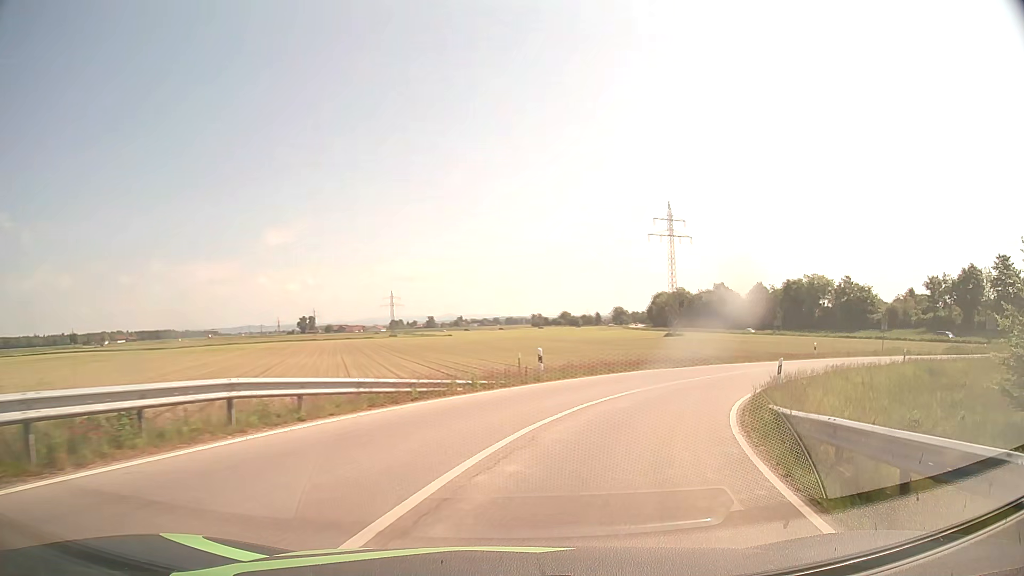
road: tertiary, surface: asphalt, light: Day
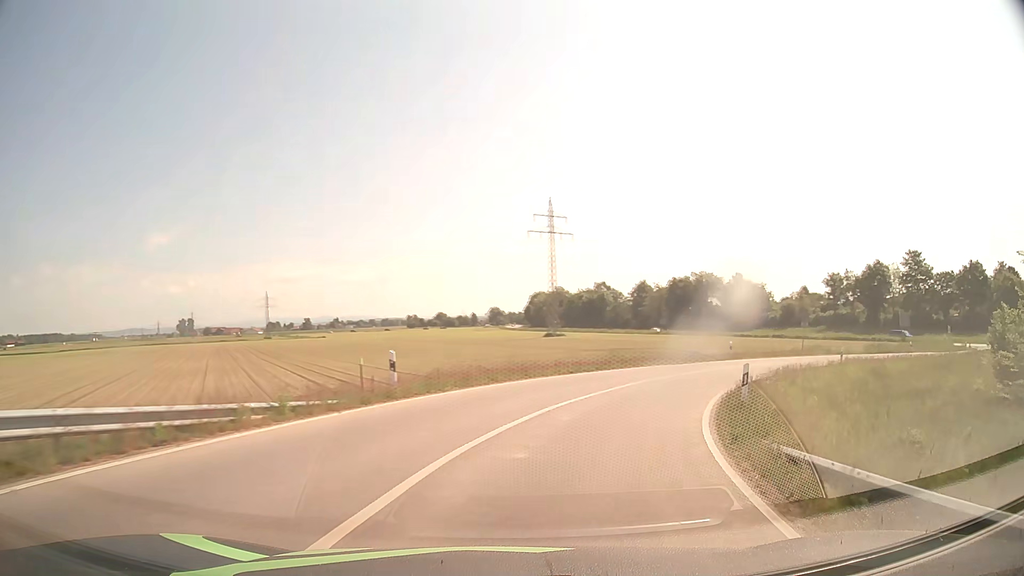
(+0.6, +6.5) m; +10°
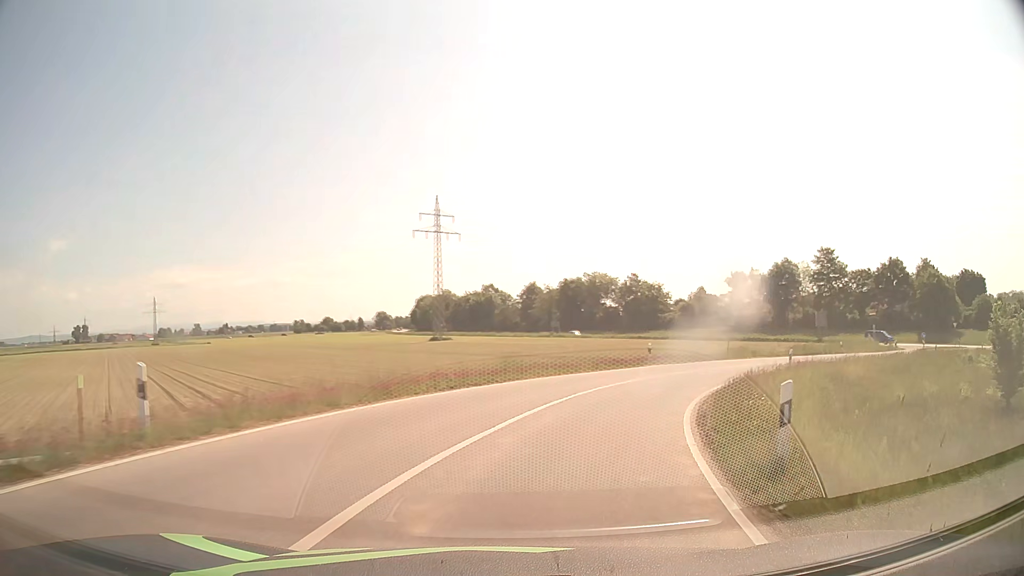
(+0.6, +6.9) m; +10°
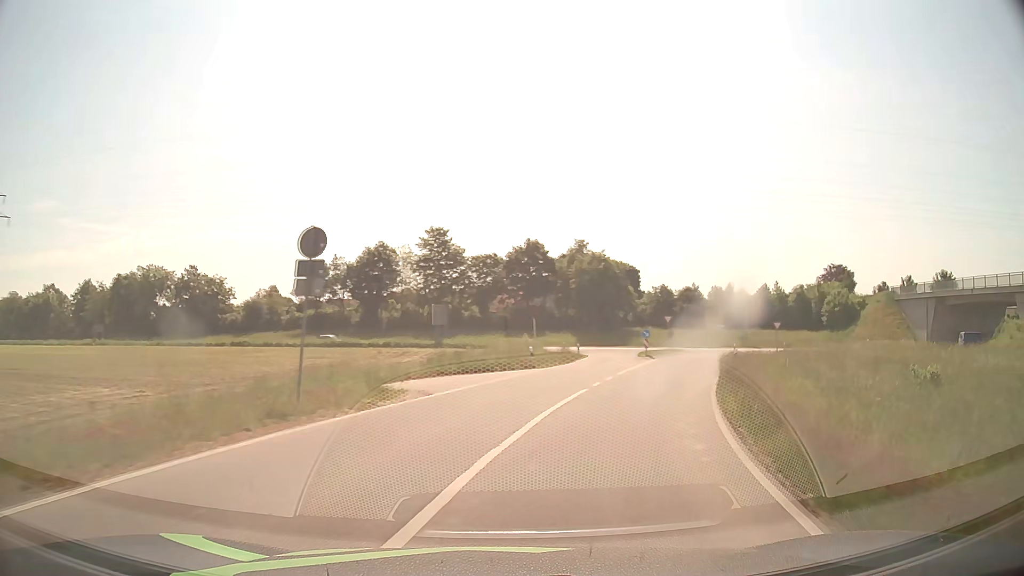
(+8.7, +28.4) m; +36°
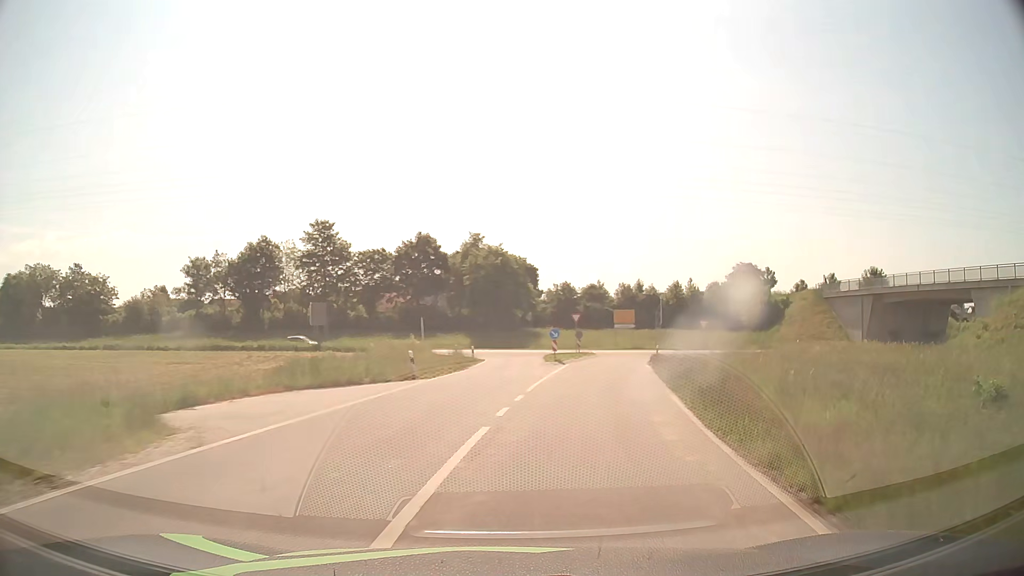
(+0.6, +7.4) m; +9°
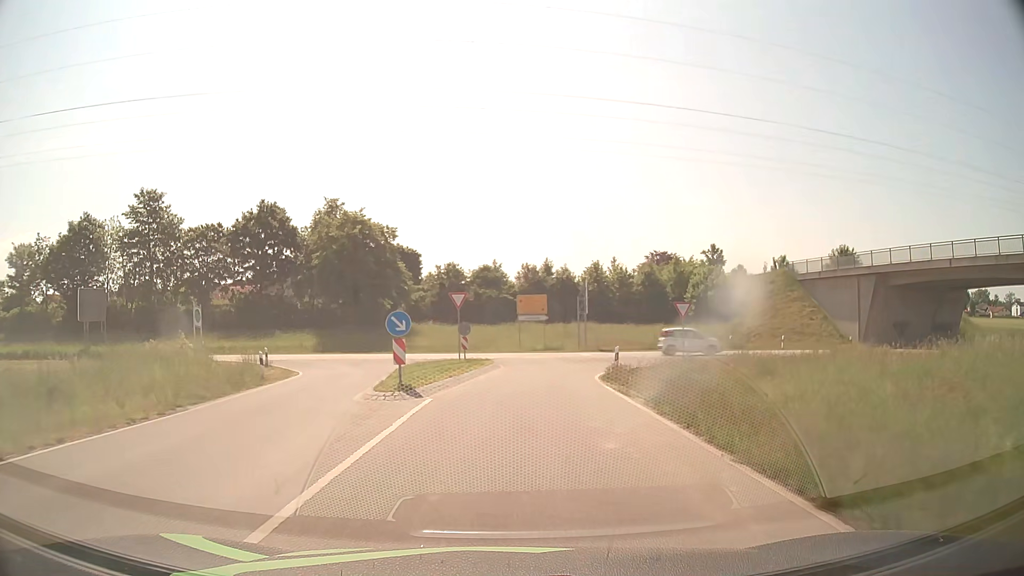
(+2.5, +21.3) m; +9°
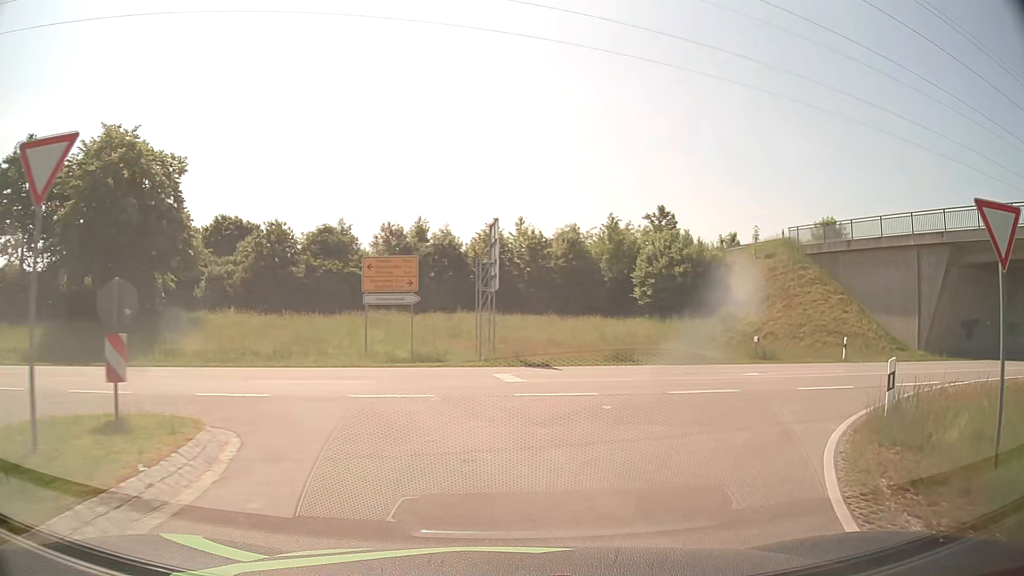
(+1.1, +23.0) m; +11°
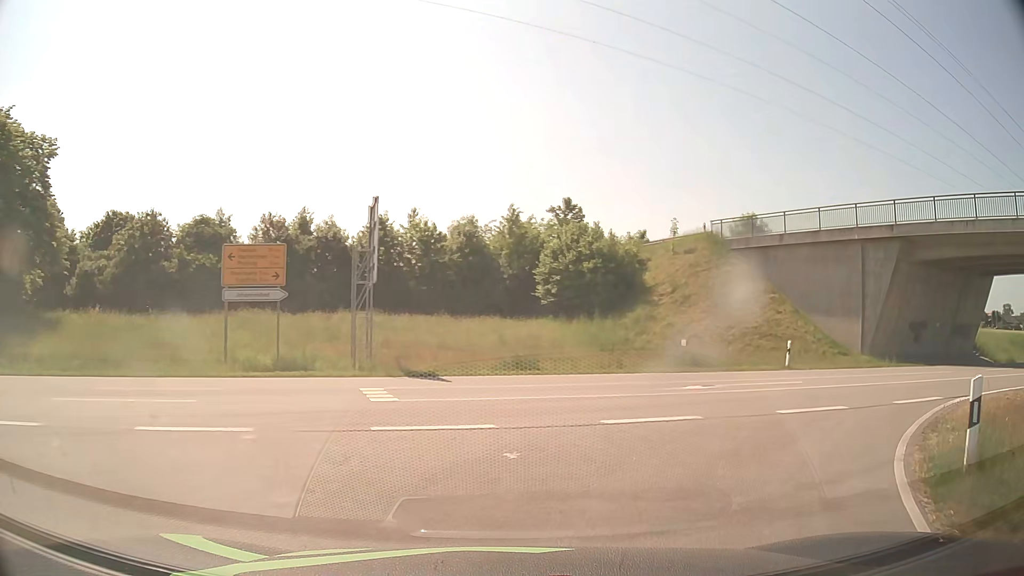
(+0.3, +4.0) m; +8°
(+3, +9) (+11, +15) (+20, +19) (+30, +22) (+39, +25) (+48, +29) (+58, +32) (+67, +36) (+77, +39) (+86, +43) m
